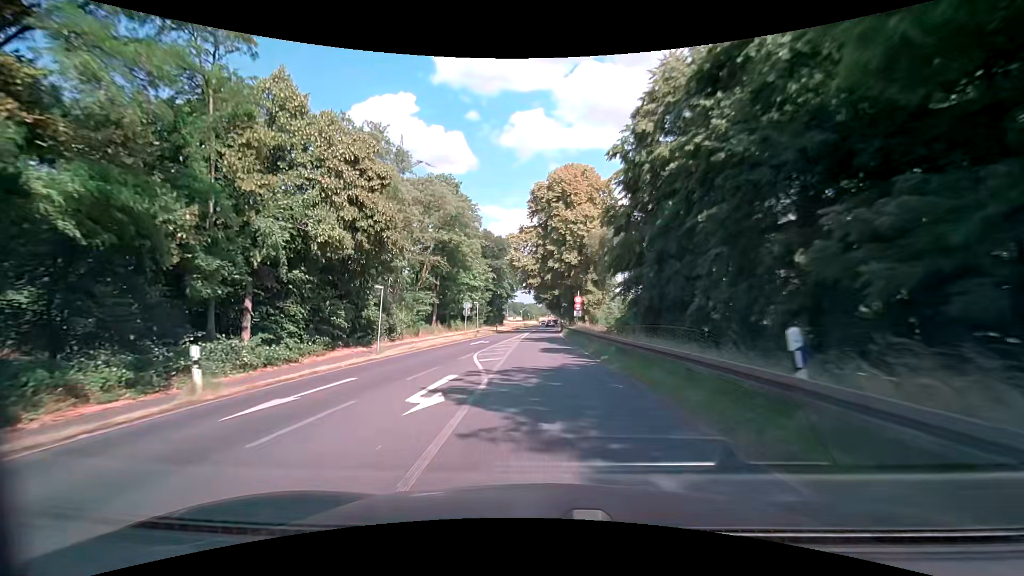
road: primary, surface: asphalt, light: Day
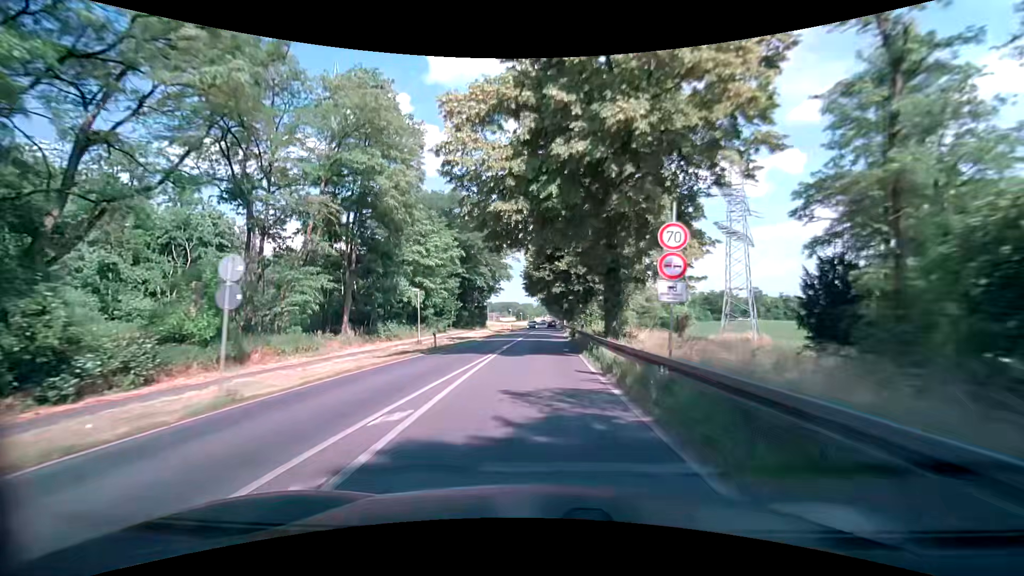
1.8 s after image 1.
(+0.1, +32.4) m; +1°
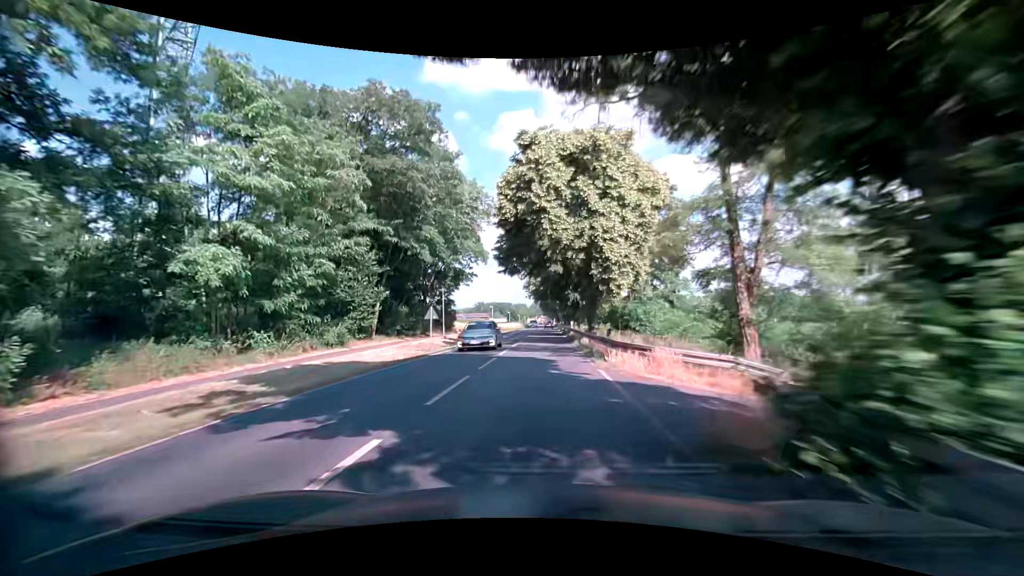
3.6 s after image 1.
(-0.1, +32.4) m; 0°
(0, +10) (0, +20) (0, +30) (0, +40) (0, +50) (0, +60) (0, +70) (0, +80) (+1, +90) (+1, +100) m
